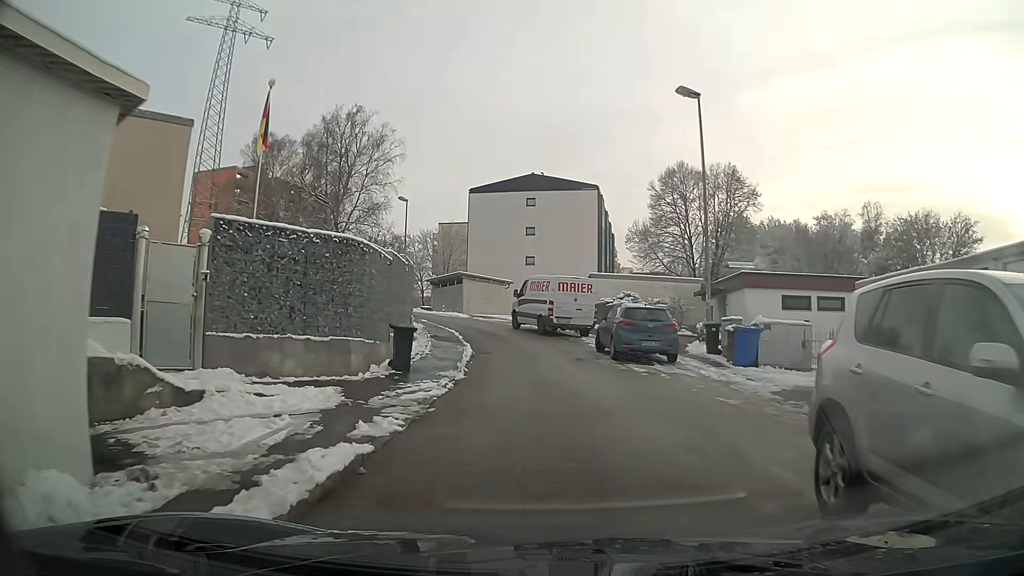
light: Day
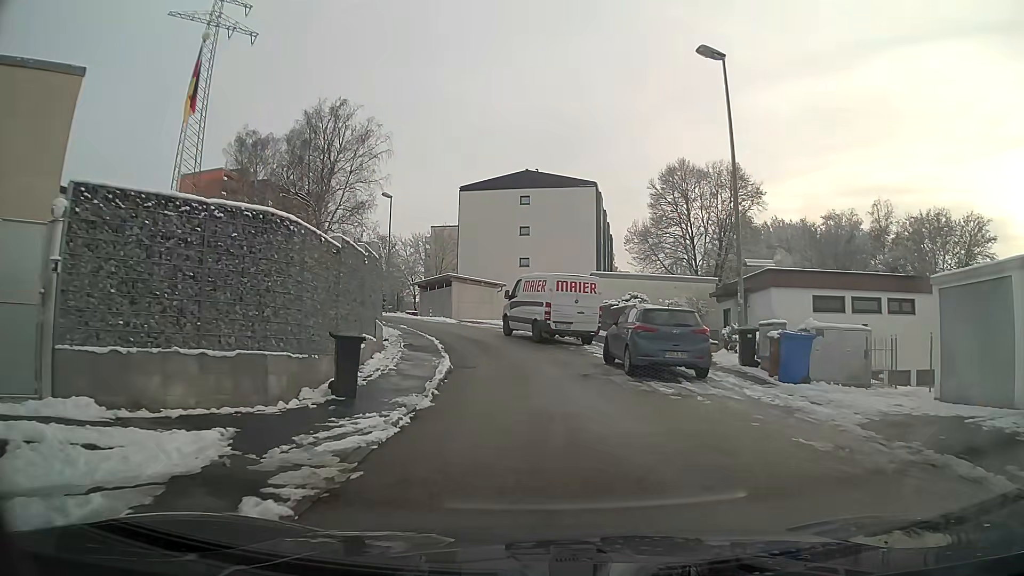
(0.0, +3.8) m; 0°
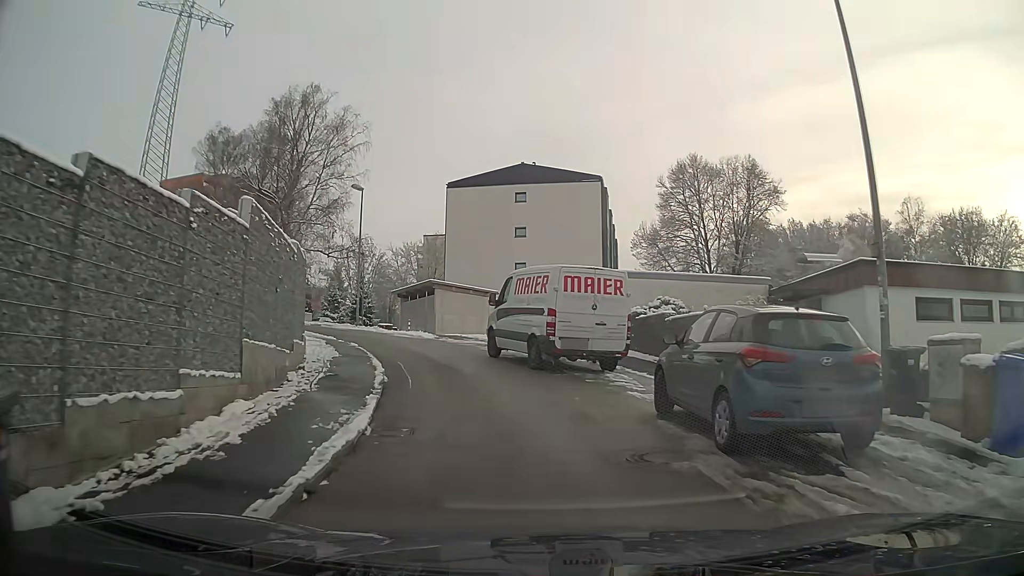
(0.0, +7.3) m; -1°
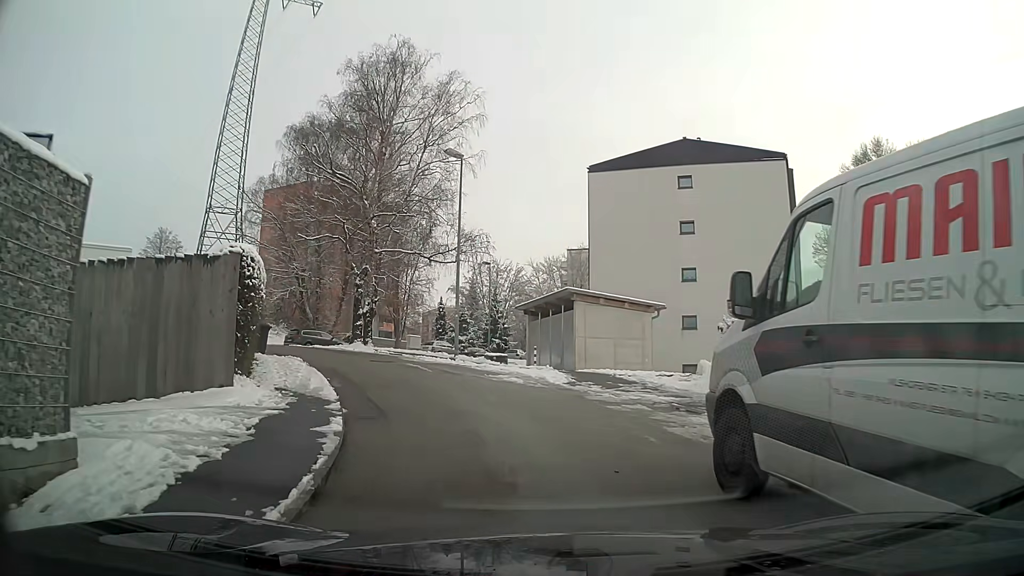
(-1.1, +12.7) m; -13°
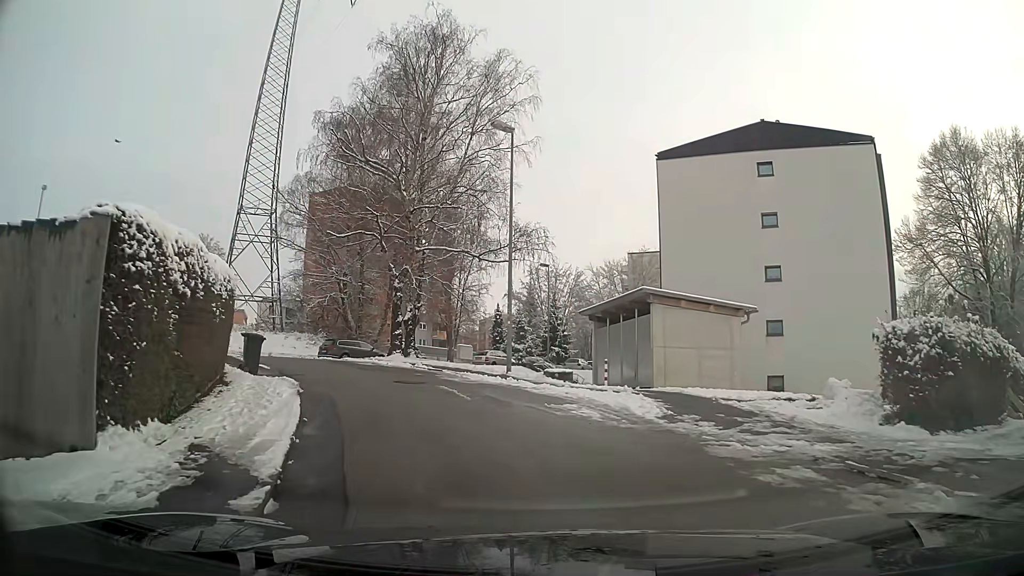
(-0.2, +4.8) m; -5°
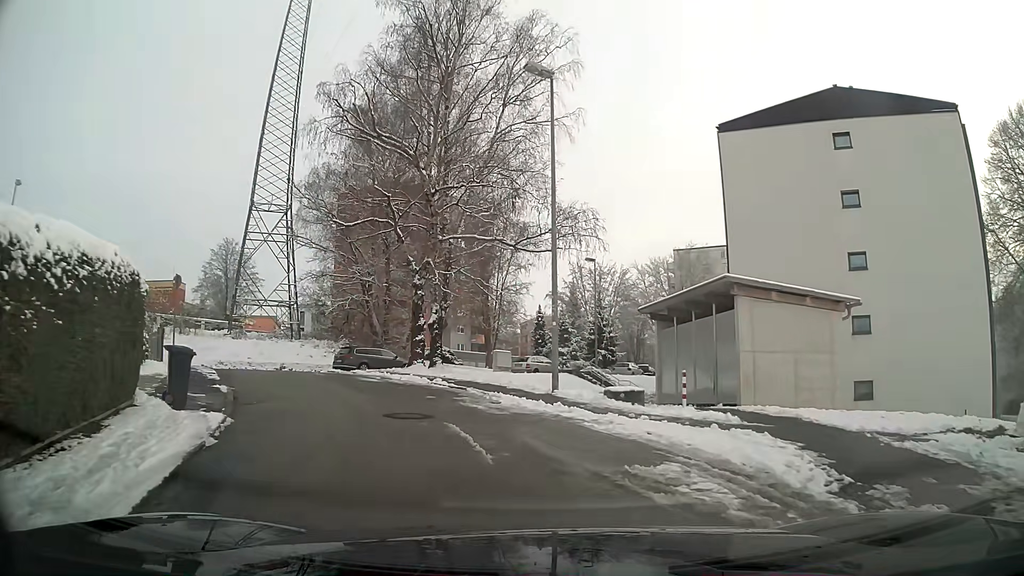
(-0.2, +5.4) m; -4°
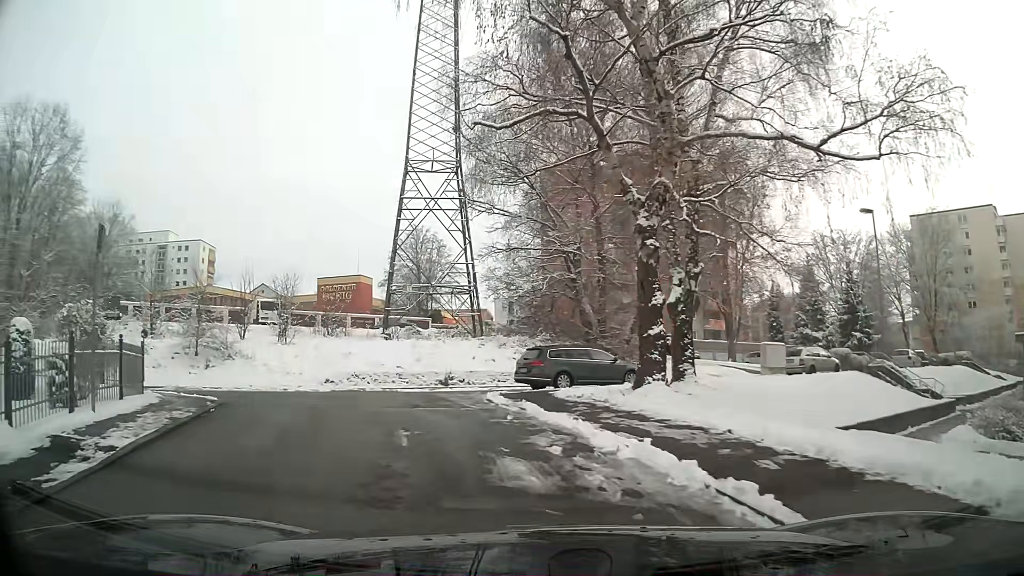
(-2.1, +12.8) m; -20°
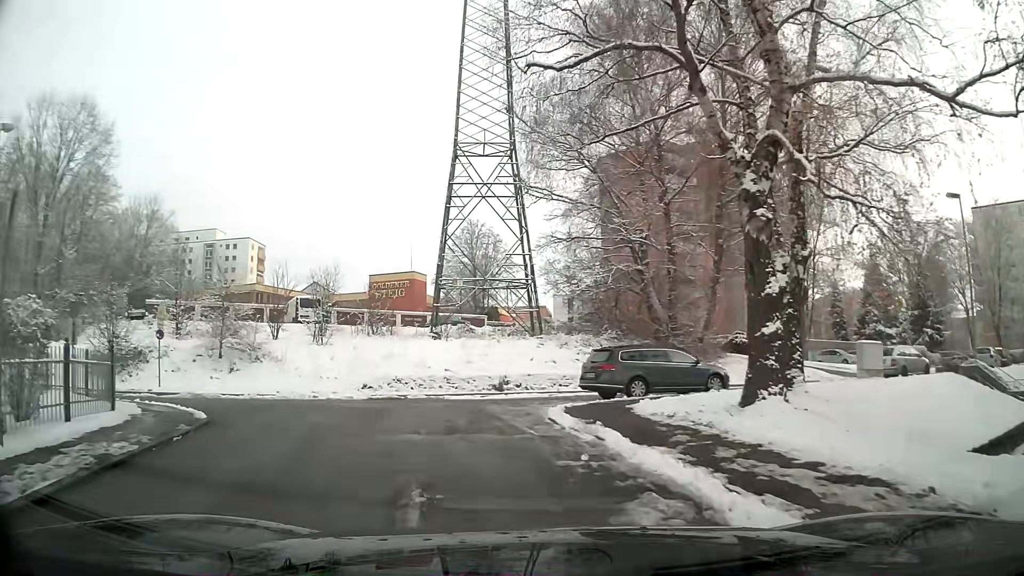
(-0.1, +3.3) m; -4°
(-1, +10) (-1, +20) (+7, +25) (+16, +29) (+24, +35) (+32, +41) (+39, +48) (+45, +56) (+50, +65) (+54, +74) m
